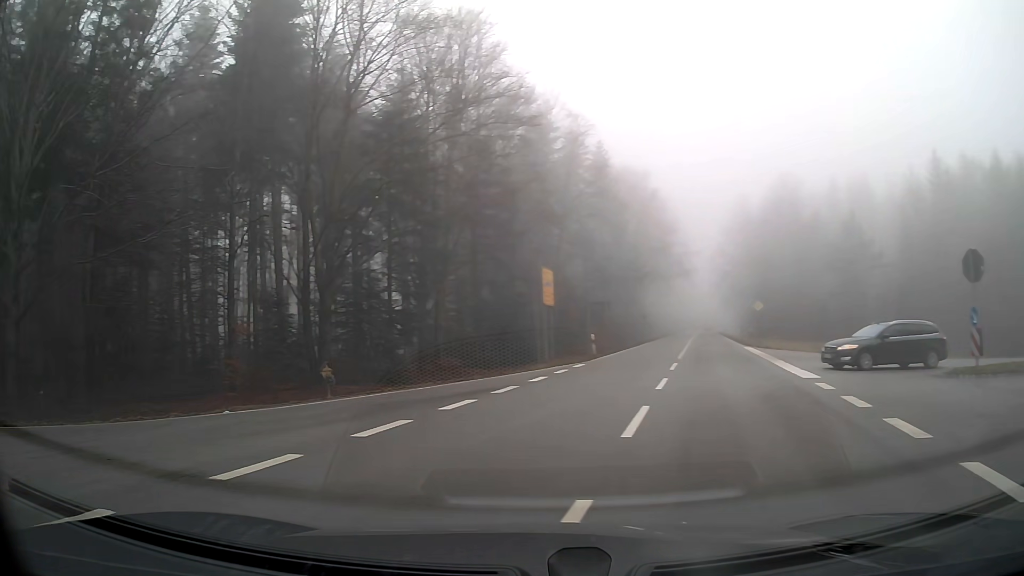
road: secondary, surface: asphalt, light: Day
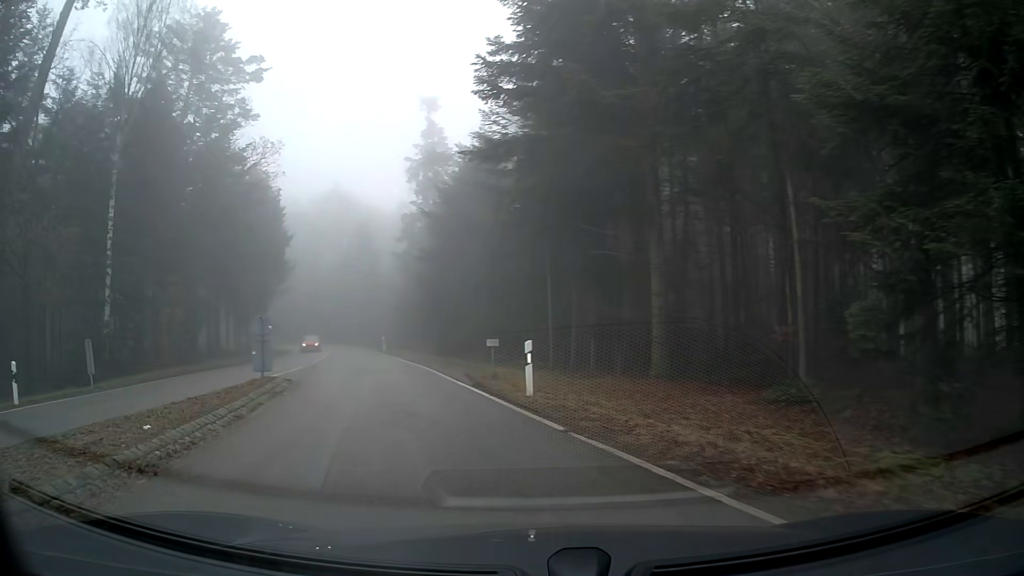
(-12.9, +8.0) m; -91°
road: tertiary
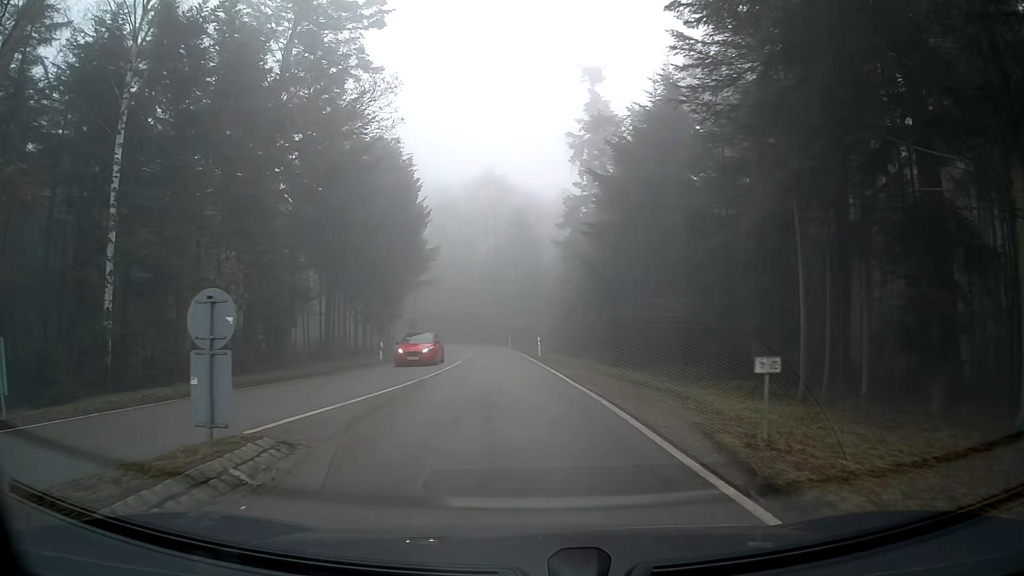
(-1.1, +10.2) m; -10°
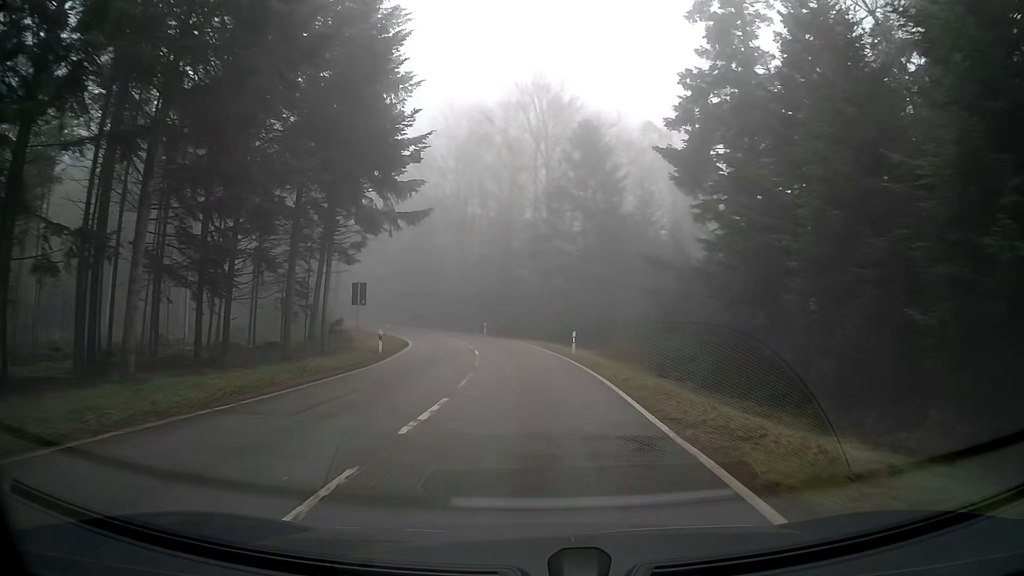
(-1.6, +33.7) m; -3°
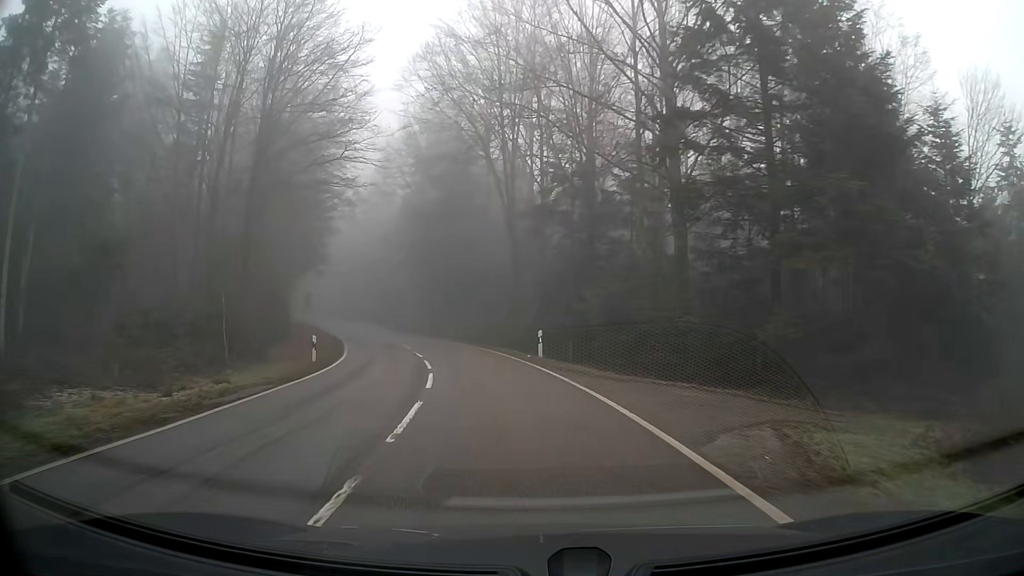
(-1.7, +30.9) m; -8°
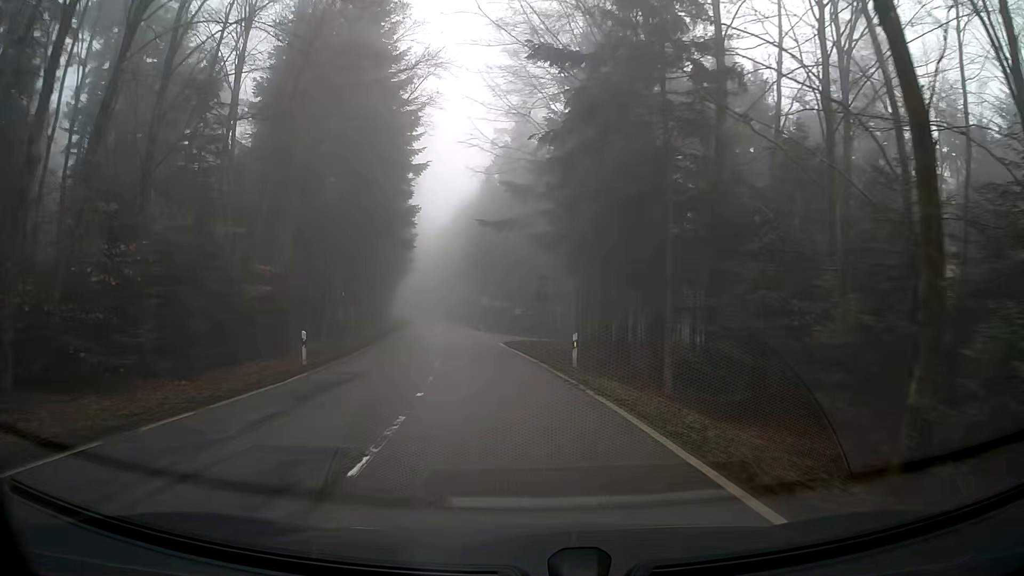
(-4.3, +32.7) m; -14°
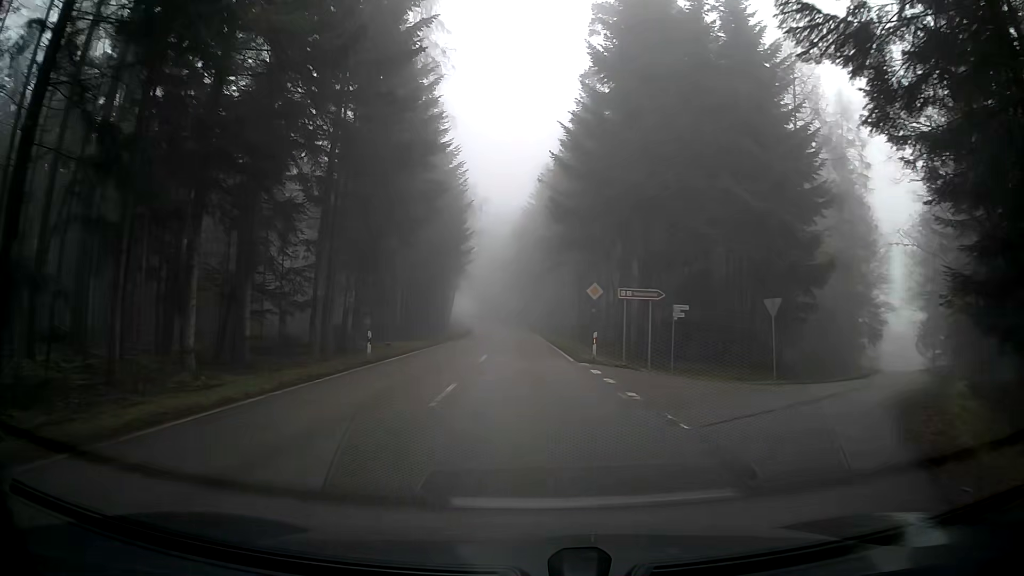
(-2.6, +35.5) m; -7°
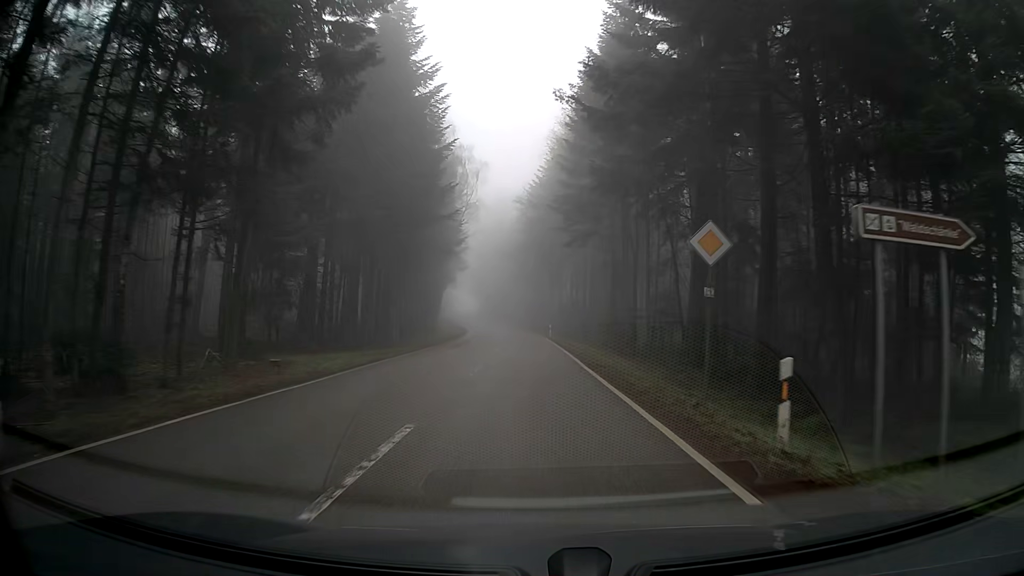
(-0.1, +18.4) m; 0°
